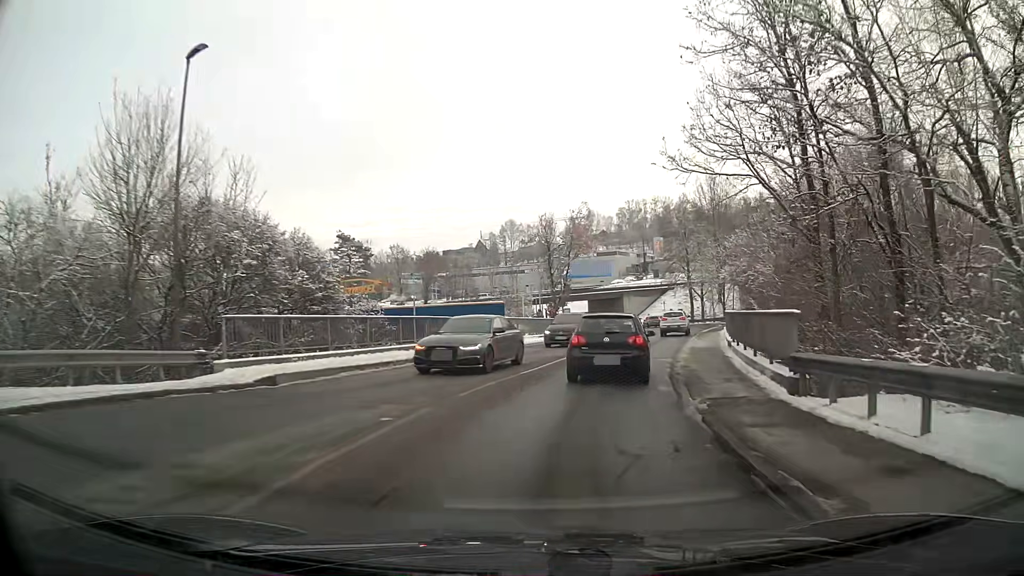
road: tertiary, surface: asphalt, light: Day
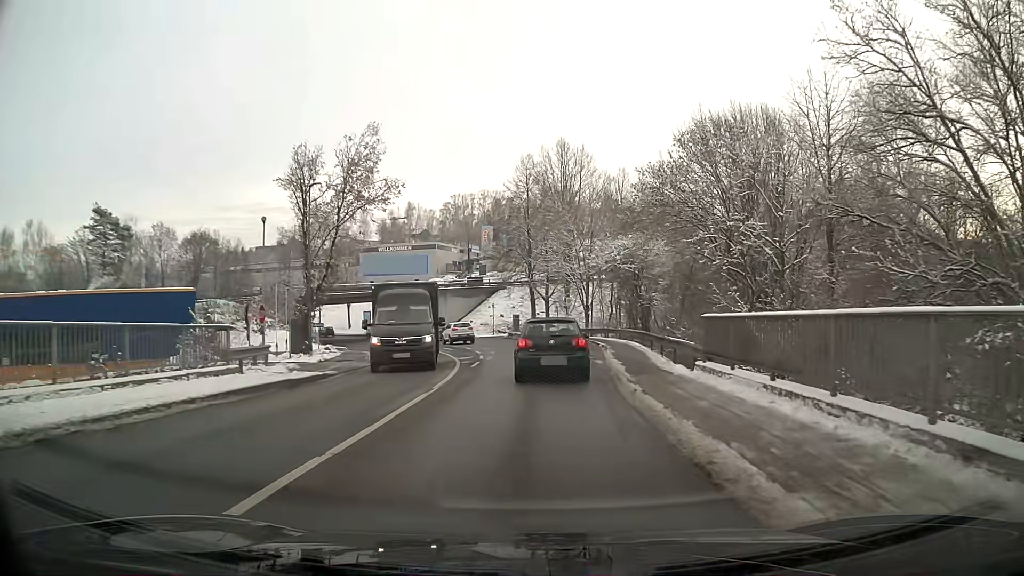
(+4.0, +28.6) m; +13°
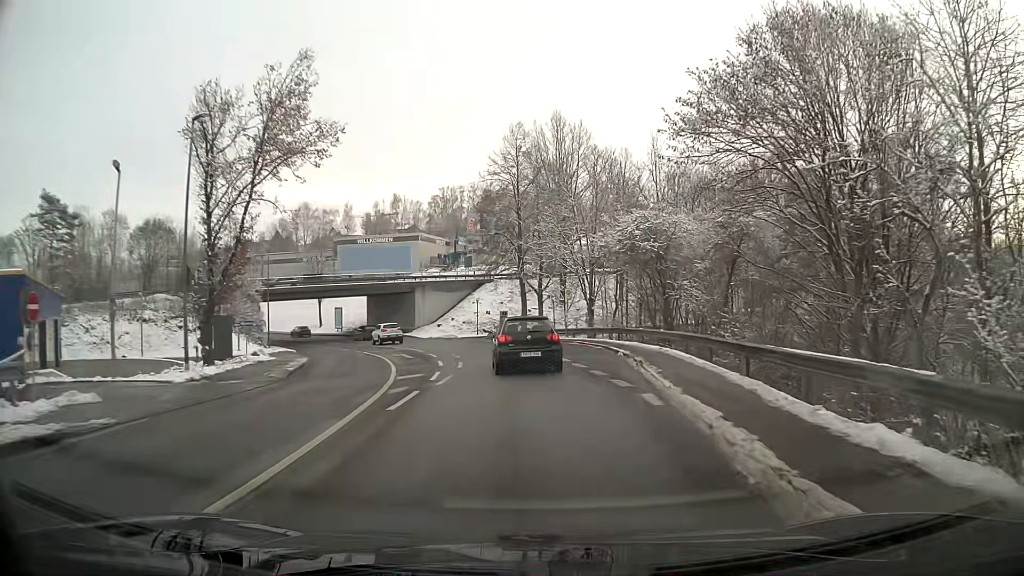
(0.0, +11.4) m; 0°
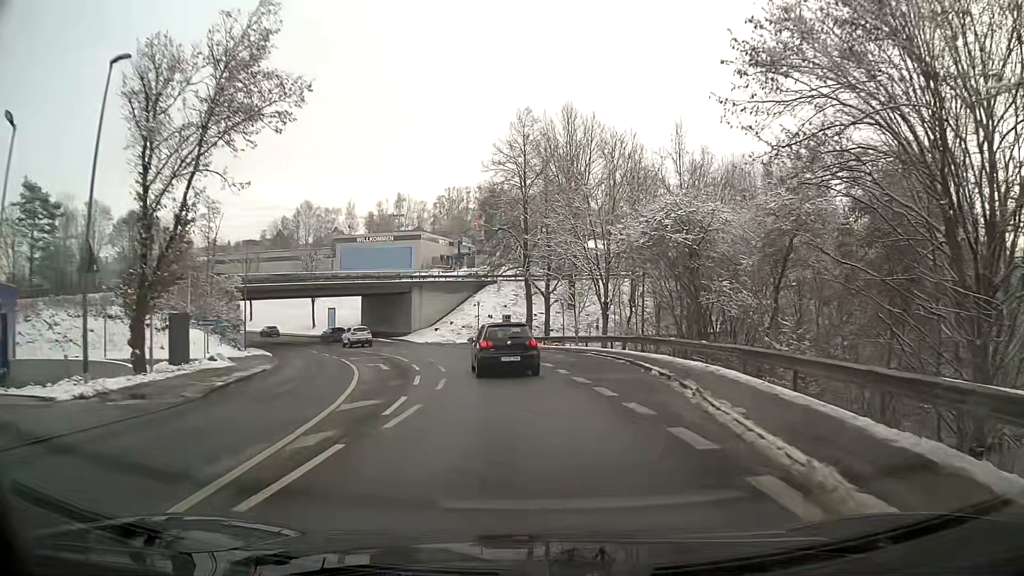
(0.0, +5.8) m; -1°
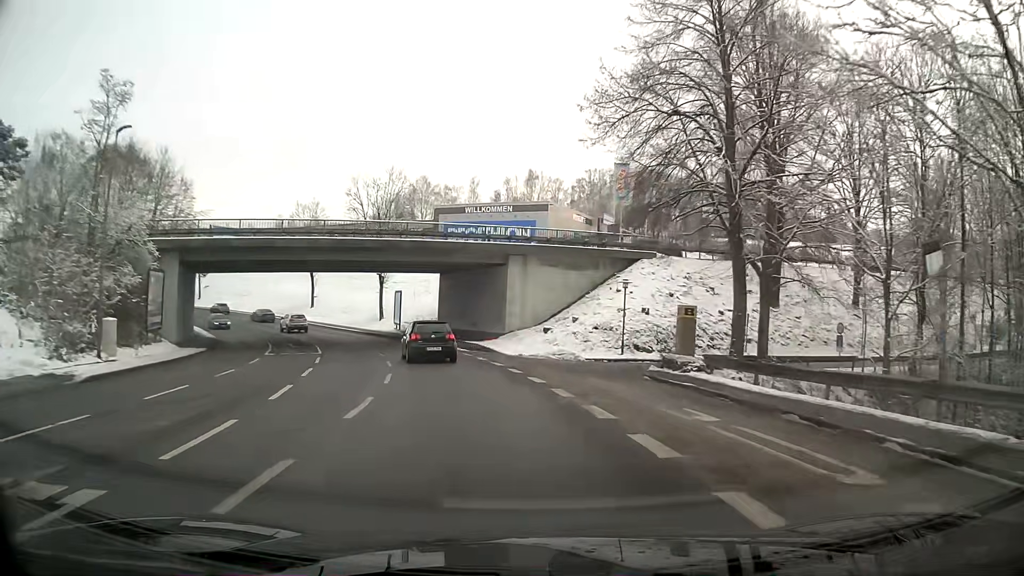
(-2.6, +30.0) m; -13°
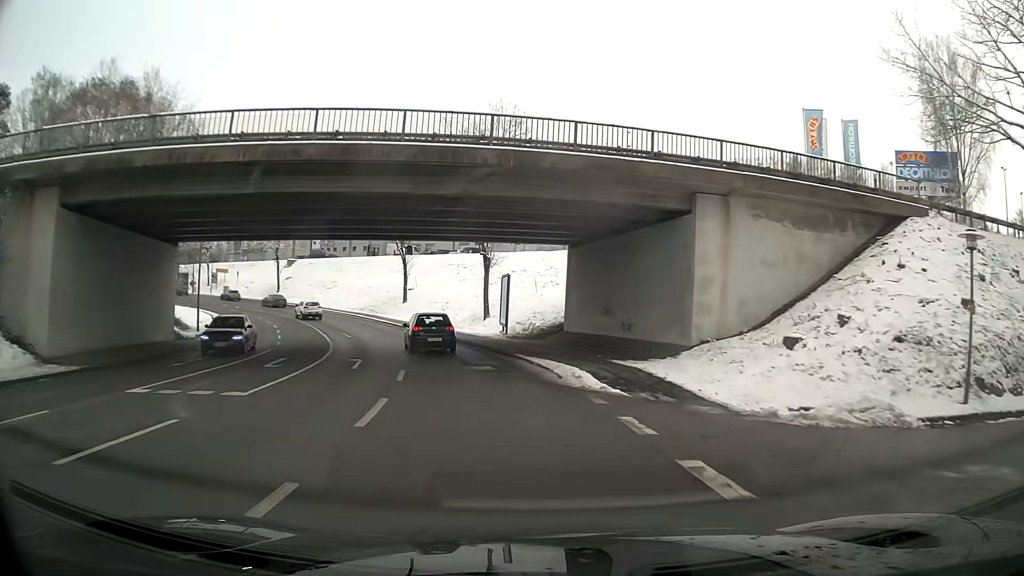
(-2.0, +19.7) m; -11°
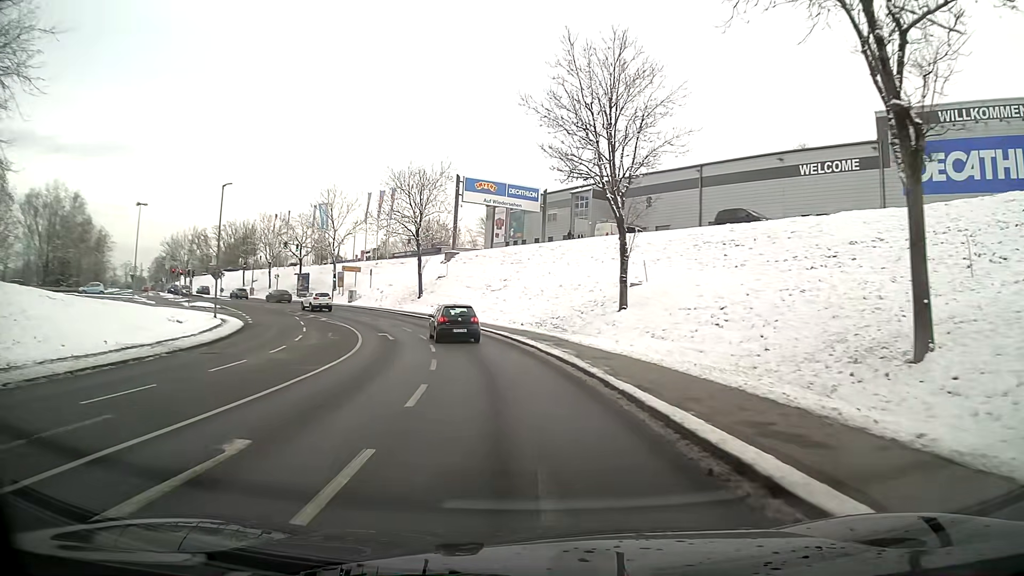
(-5.1, +35.0) m; -17°
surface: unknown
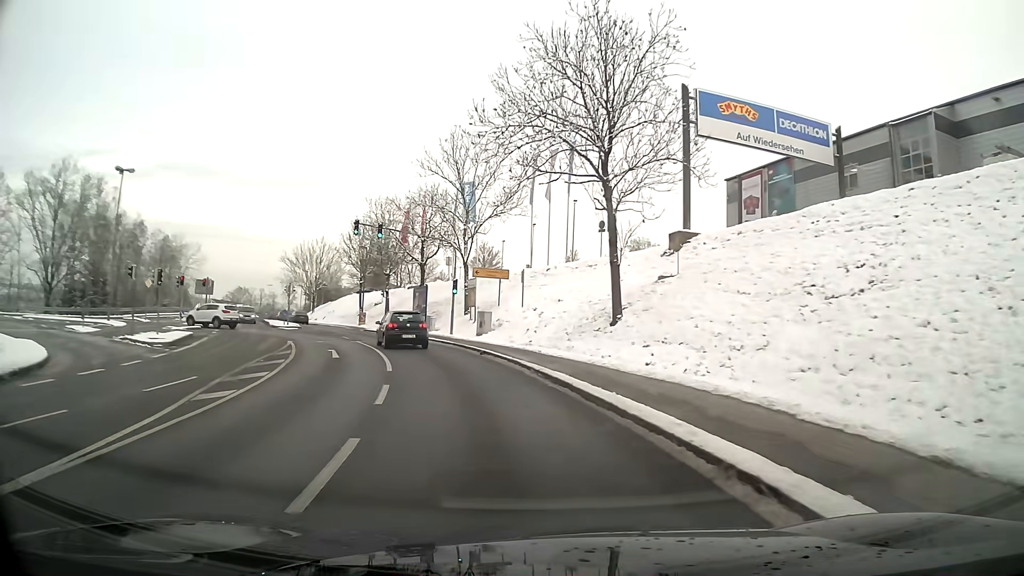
(-5.7, +35.4) m; -20°
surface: asphalt
(-1, +10) (-2, +20) (-5, +29) (-9, +39) (-13, +48) (-17, +57) (-21, +66) (-26, +75) (-30, +84) (-34, +93) m
